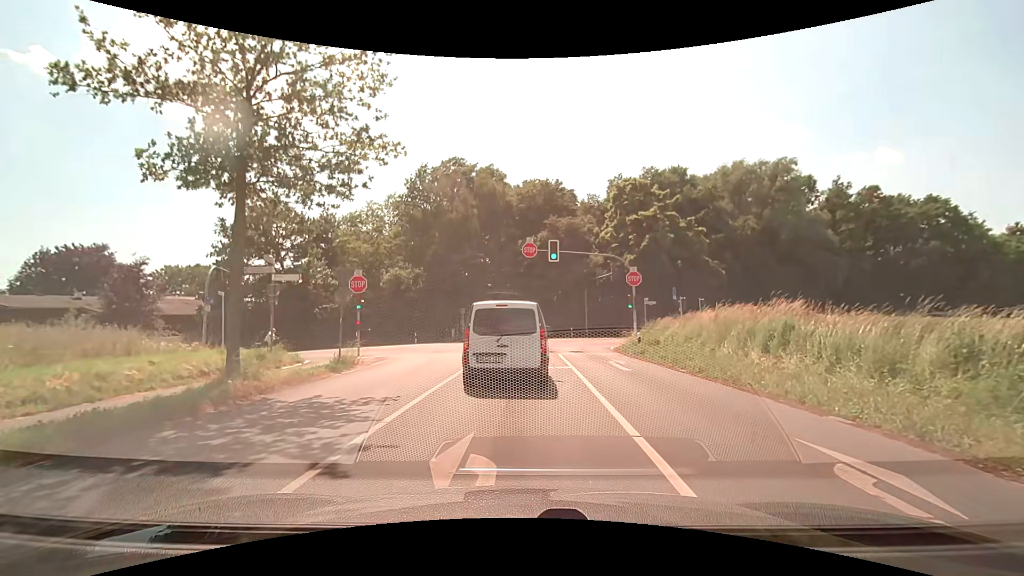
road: unclassified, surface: asphalt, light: Day
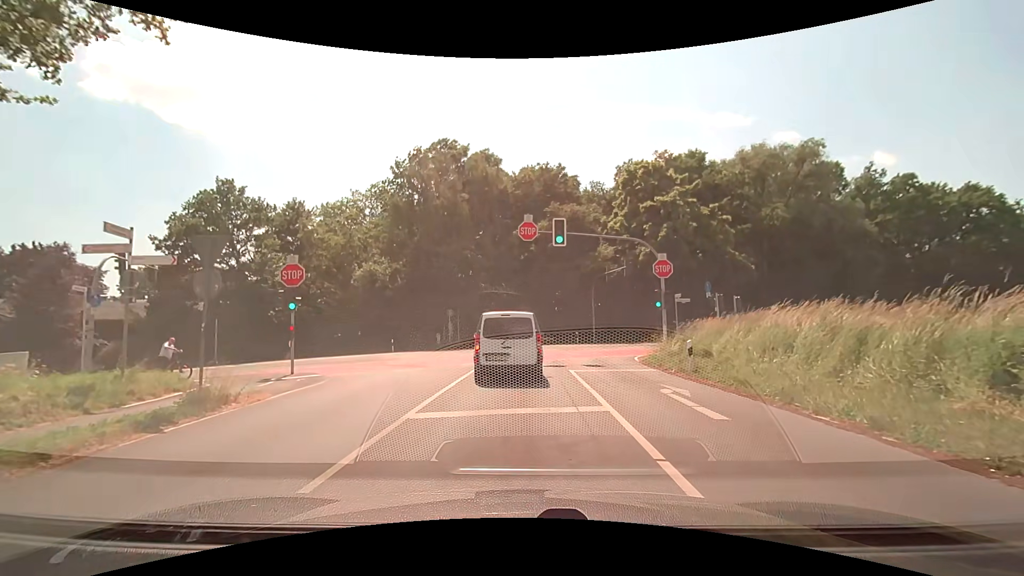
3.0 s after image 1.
(+0.2, +7.3) m; +2°
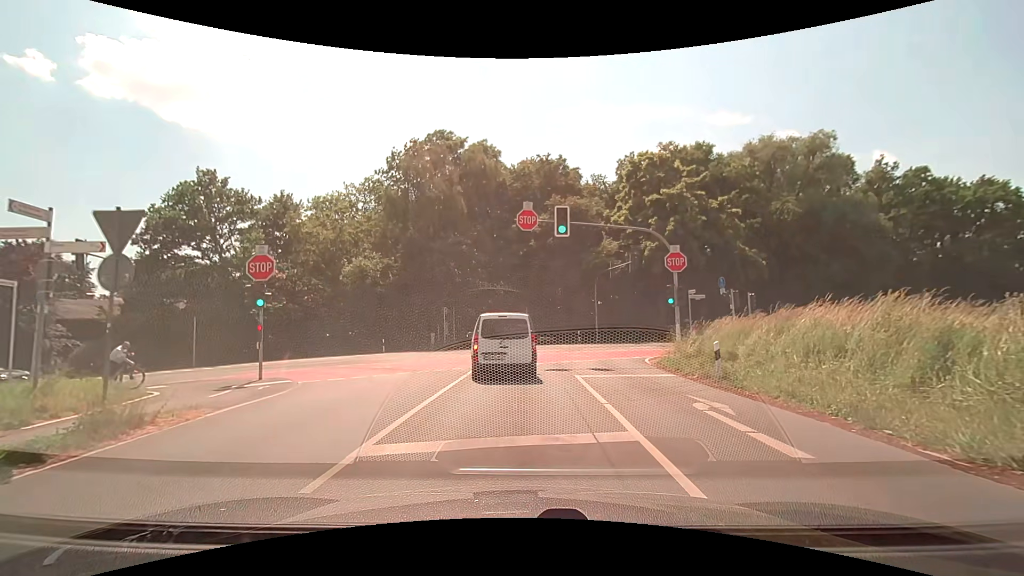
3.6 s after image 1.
(0.0, +2.3) m; +1°
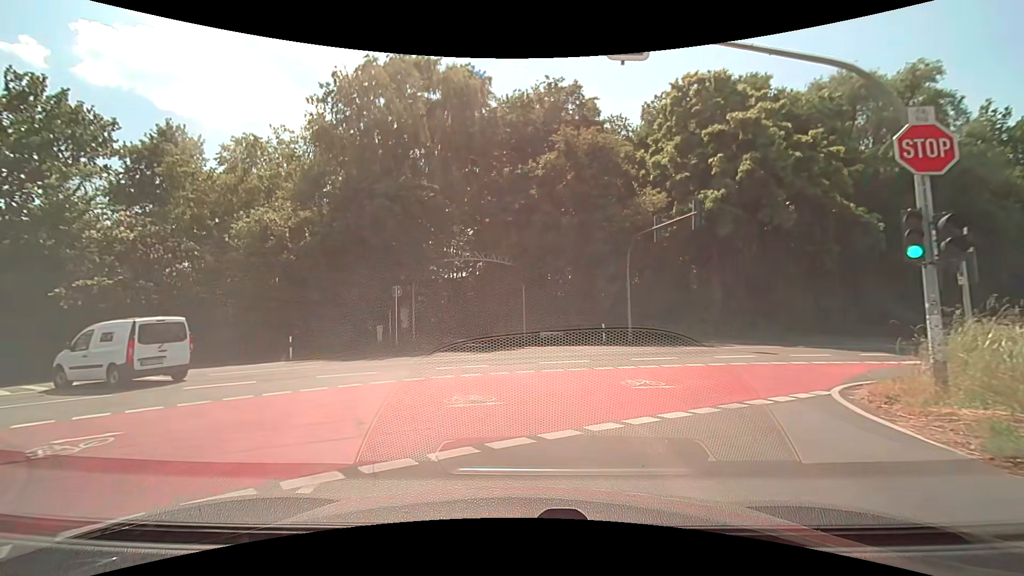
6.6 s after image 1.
(-0.1, +14.0) m; -1°
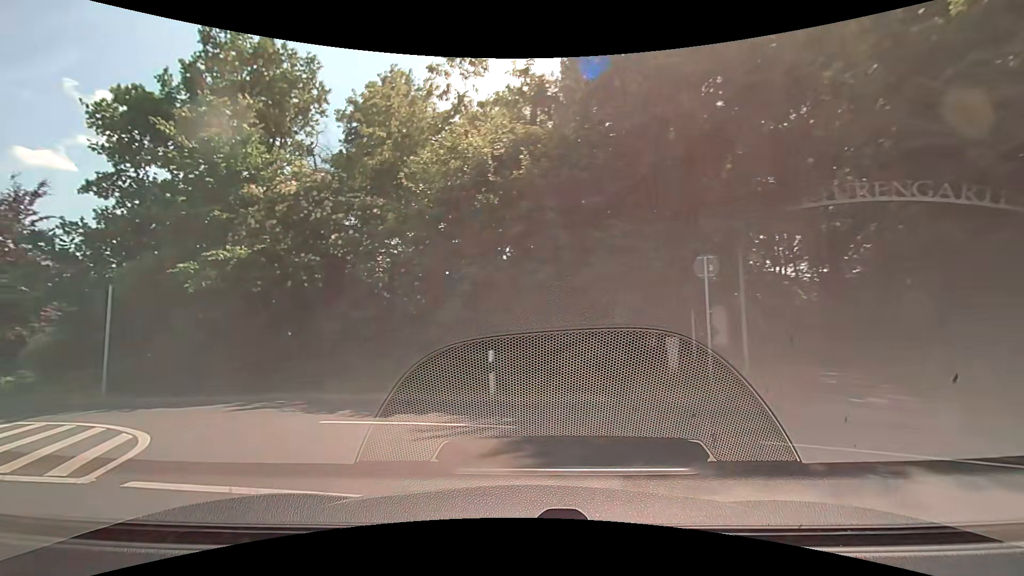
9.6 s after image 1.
(-2.6, +13.4) m; -31°
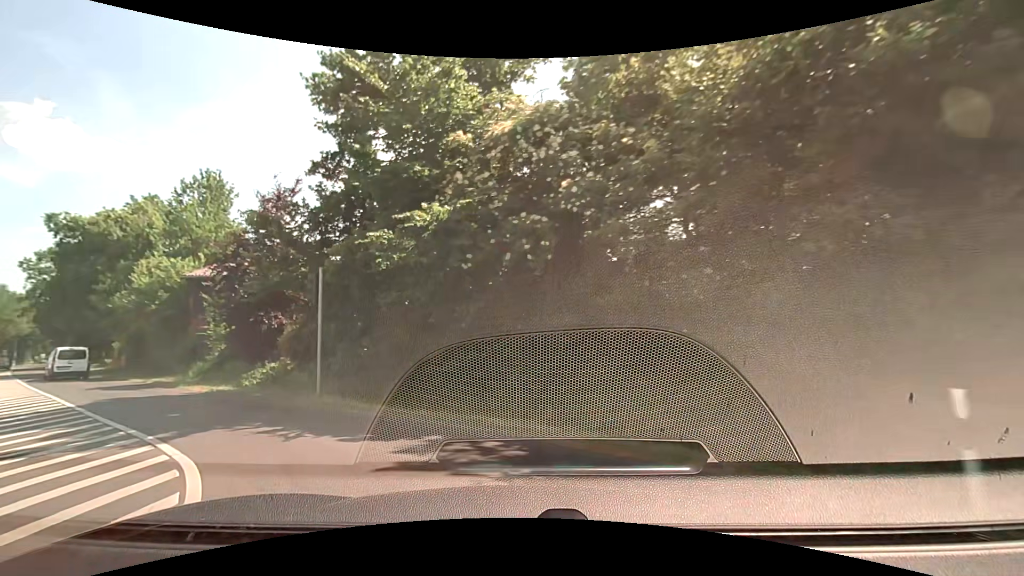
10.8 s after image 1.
(-1.4, +5.8) m; -27°
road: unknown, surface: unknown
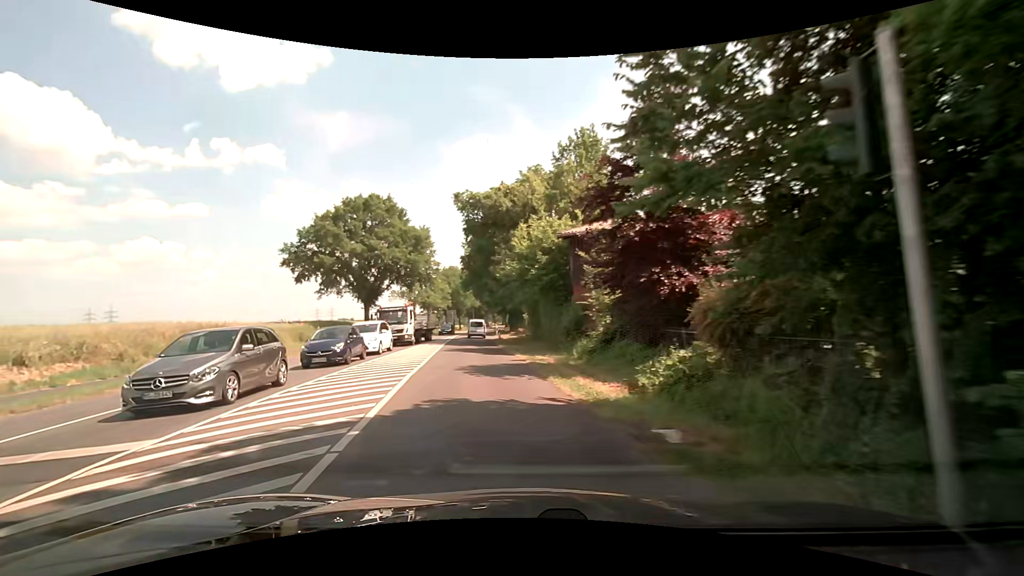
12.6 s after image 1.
(-3.8, +9.4) m; -41°
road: secondary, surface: asphalt
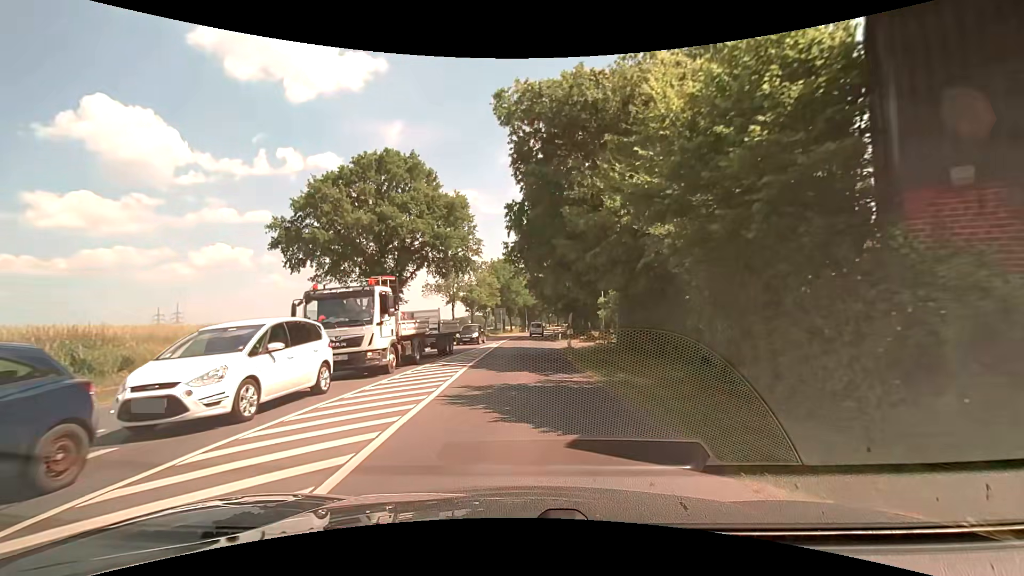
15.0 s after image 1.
(-1.7, +17.0) m; -6°
(0, +10) (0, +20) (0, +30) (0, +40) (0, +50) (+1, +60) (+1, +70) (+2, +80) (+3, +90) (+4, +100) m
